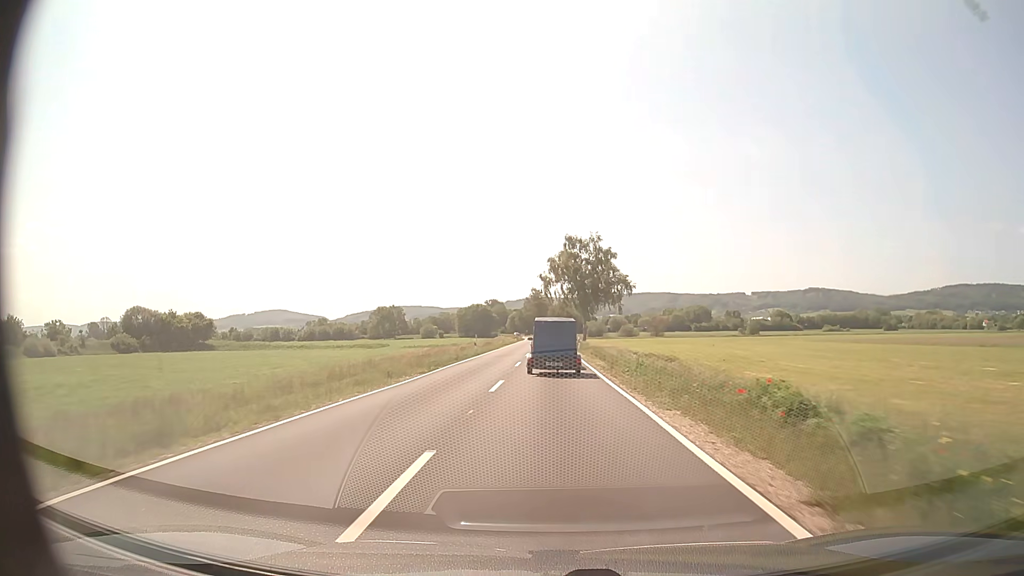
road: secondary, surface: asphalt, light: Day
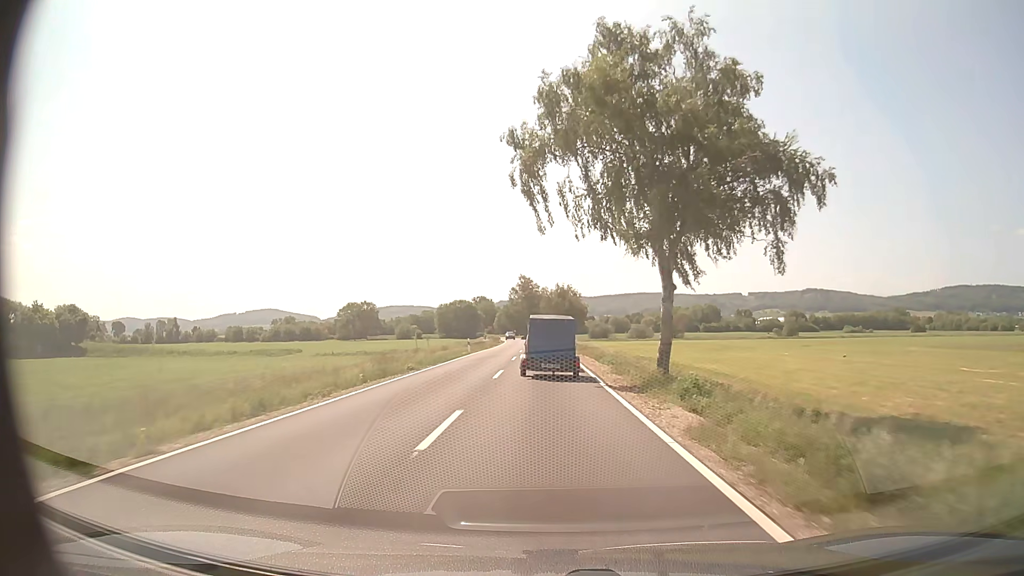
(+0.3, +56.2) m; +1°
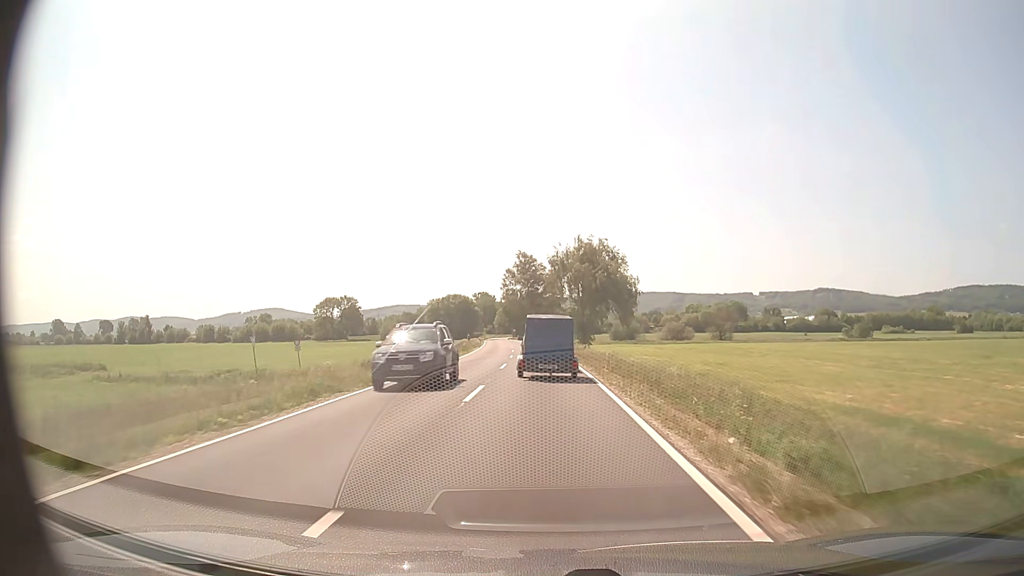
(-0.3, +54.9) m; -1°
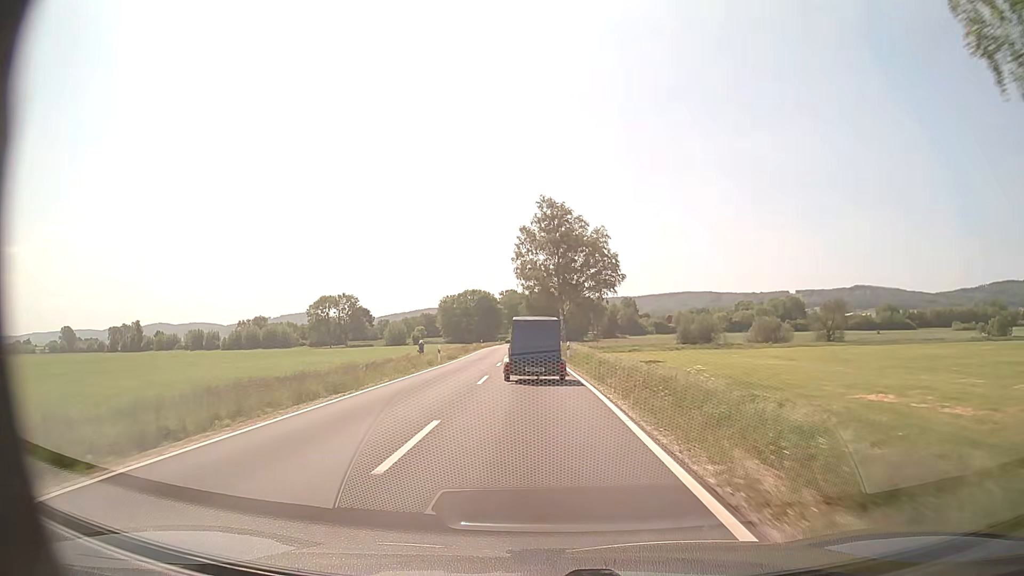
(-1.1, +55.0) m; -3°
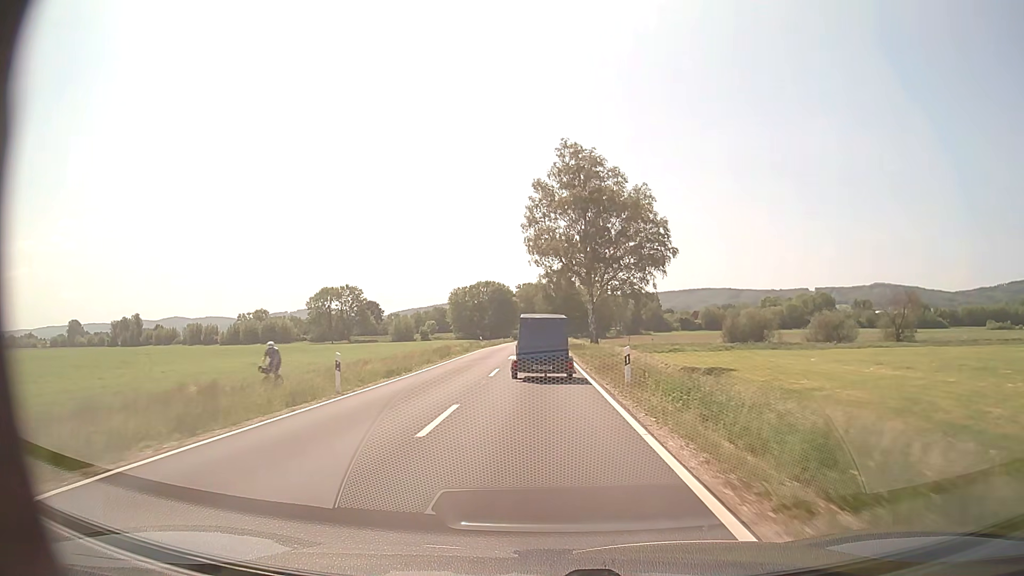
(-0.3, +21.8) m; -2°
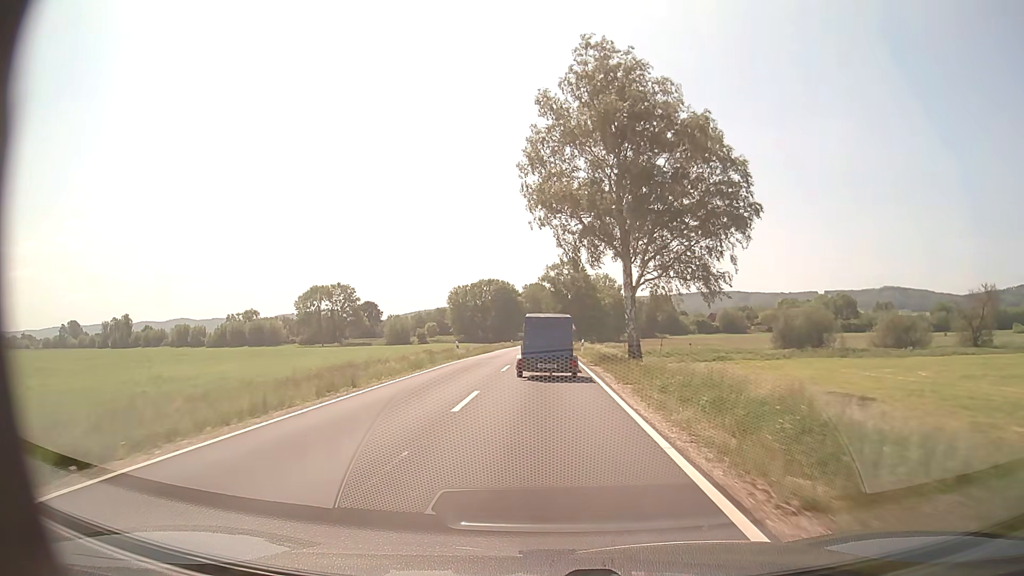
(-0.2, +21.5) m; -1°
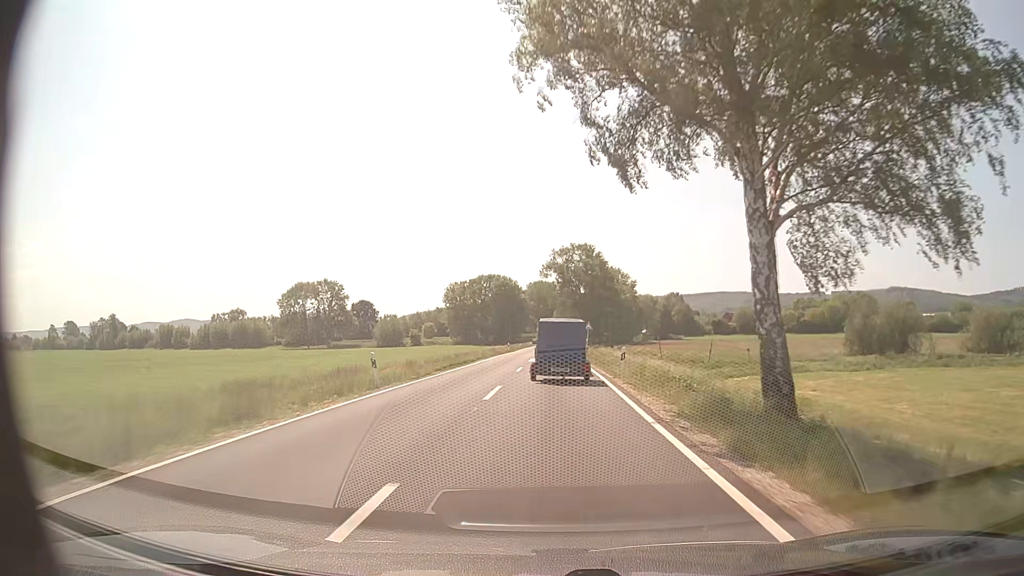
(-0.1, +21.4) m; -1°
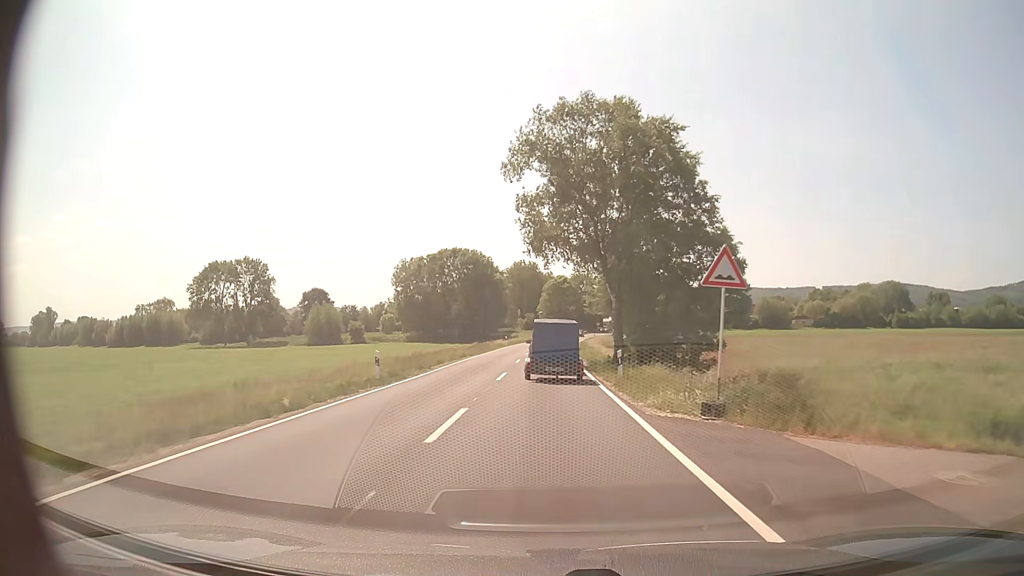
(+0.5, +54.0) m; +1°
(0, +10) (0, +20) (0, +30) (0, +40) (0, +50) (+1, +60) (+1, +70) (+2, +80) (+2, +90) (+3, +100) m
